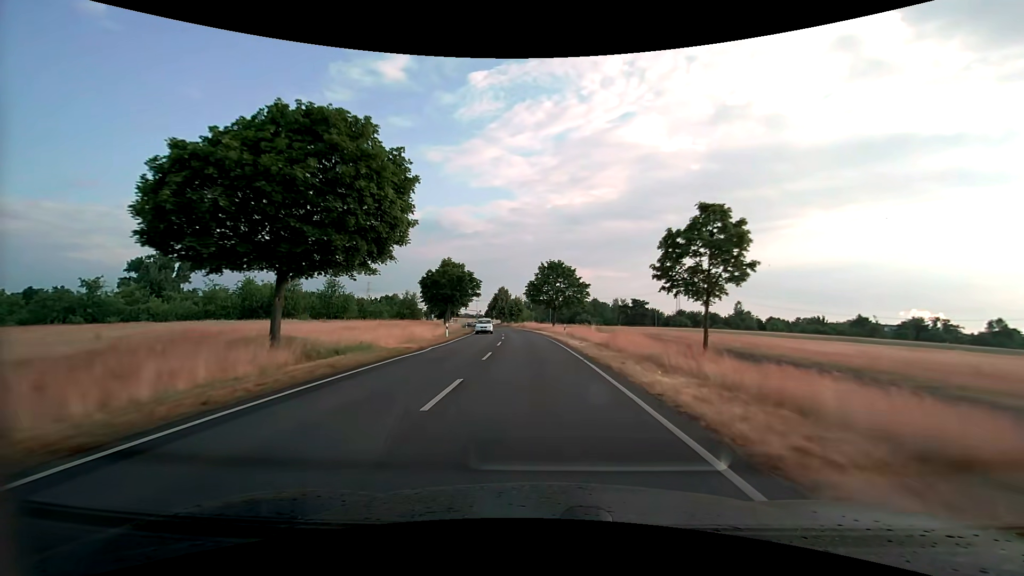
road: secondary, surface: asphalt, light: Day
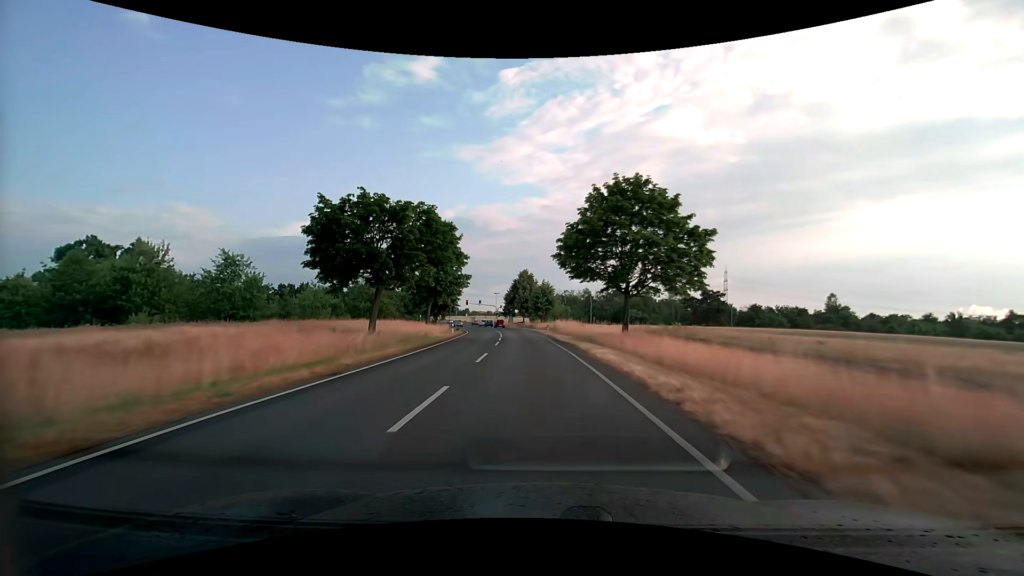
(-1.2, +40.0) m; -4°
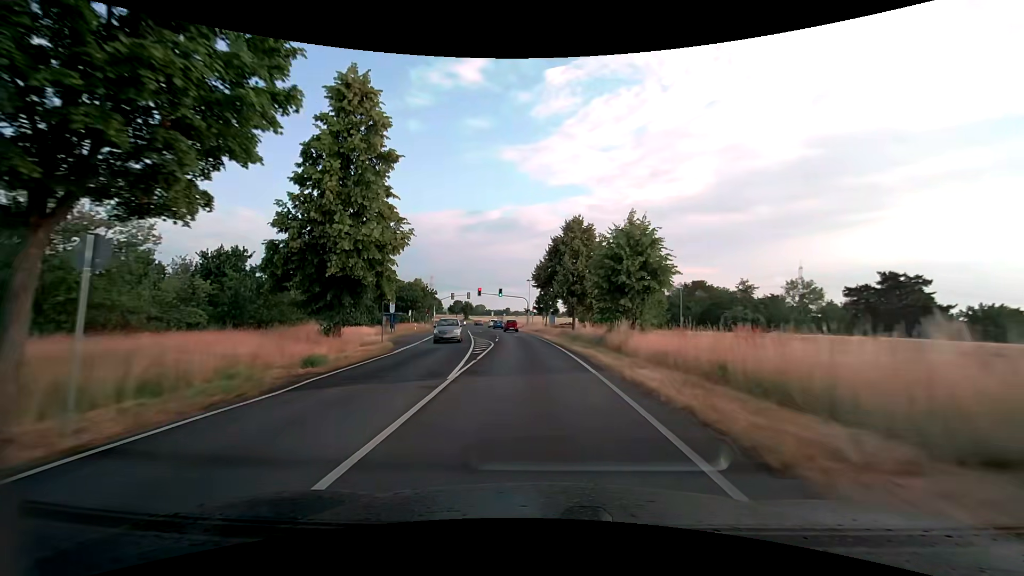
(-2.1, +48.6) m; -5°
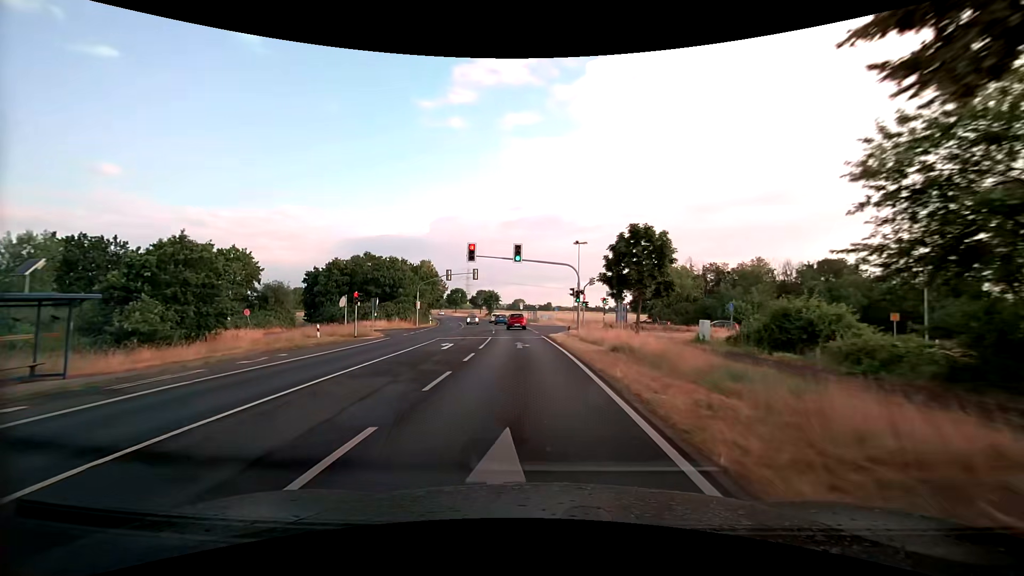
(-1.7, +42.7) m; -5°
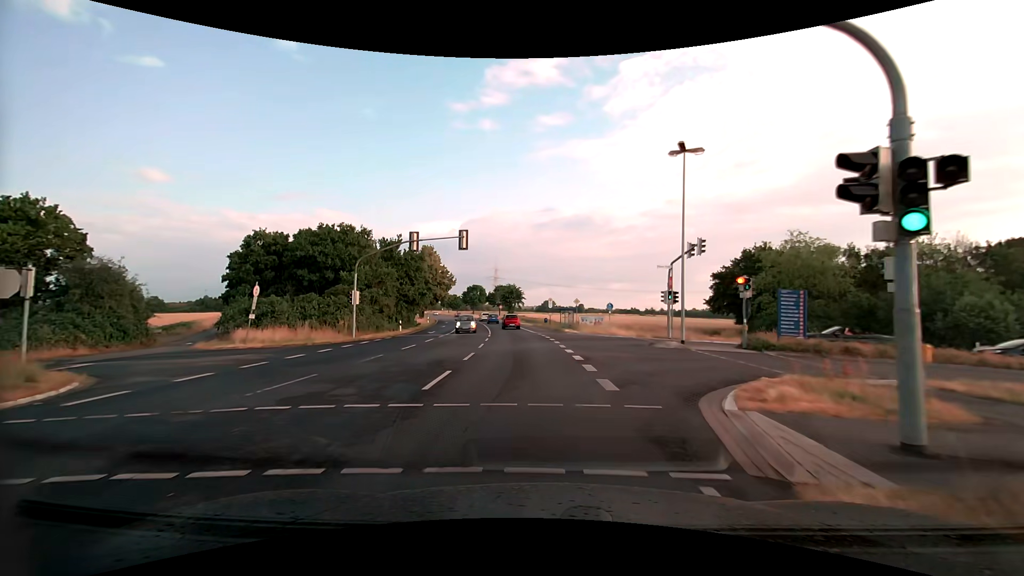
(-1.0, +29.1) m; -3°
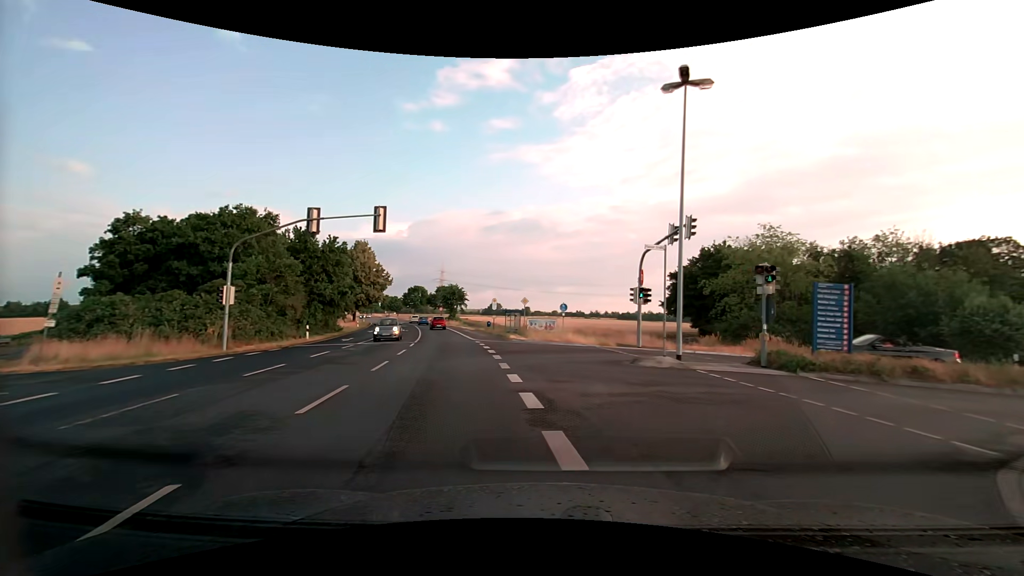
(+0.2, +7.4) m; +6°
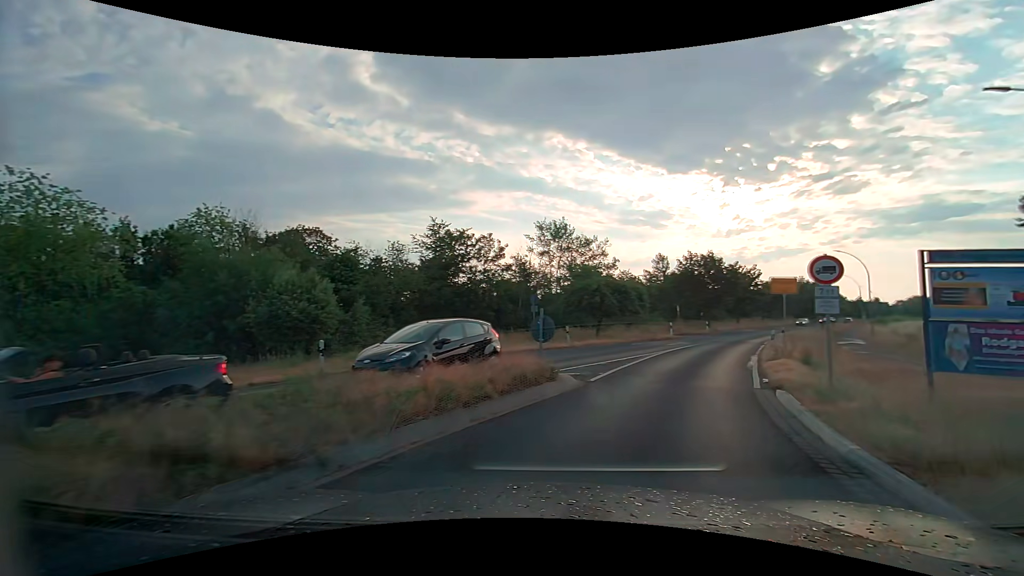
(+8.0, +12.3) m; +66°
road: unclassified
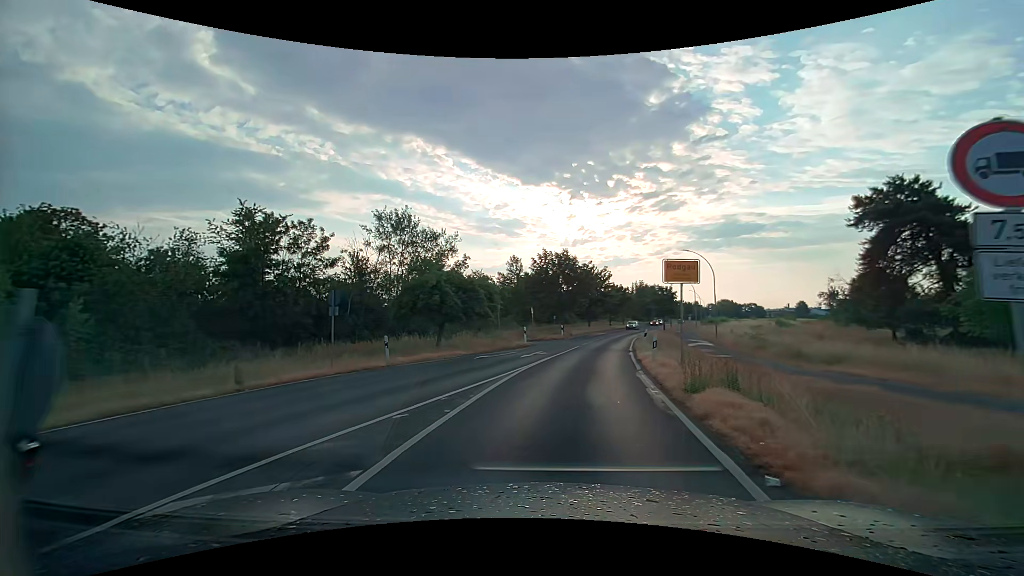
(+1.3, +8.2) m; +15°
(+1, +10) (+2, +20) (+3, +30) (+5, +40) (+7, +49) (+10, +59) (+12, +69) (+15, +78) (+18, +88) (+21, +98) m
